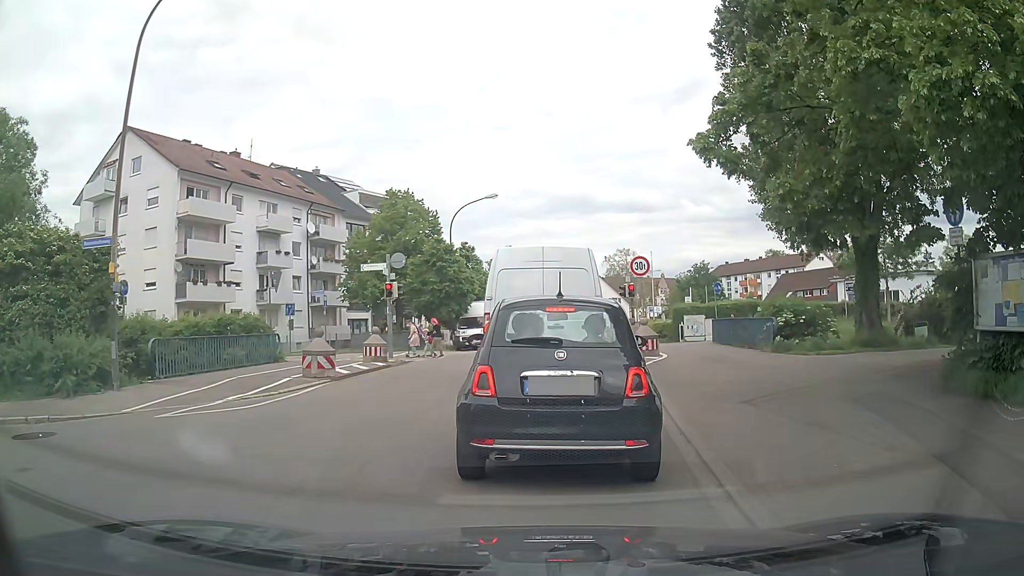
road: tertiary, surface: asphalt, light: Day
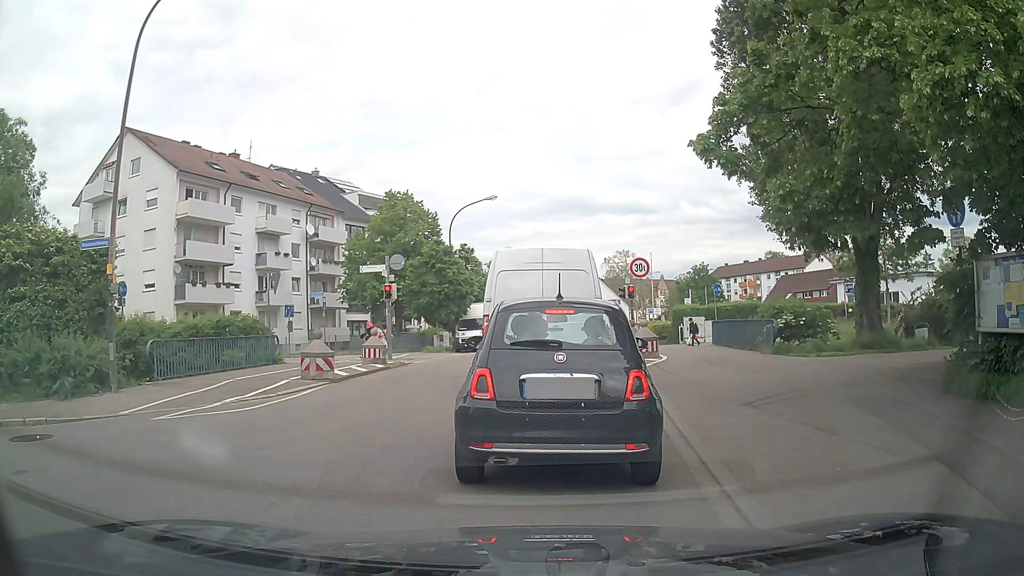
(0.0, +0.2) m; 0°
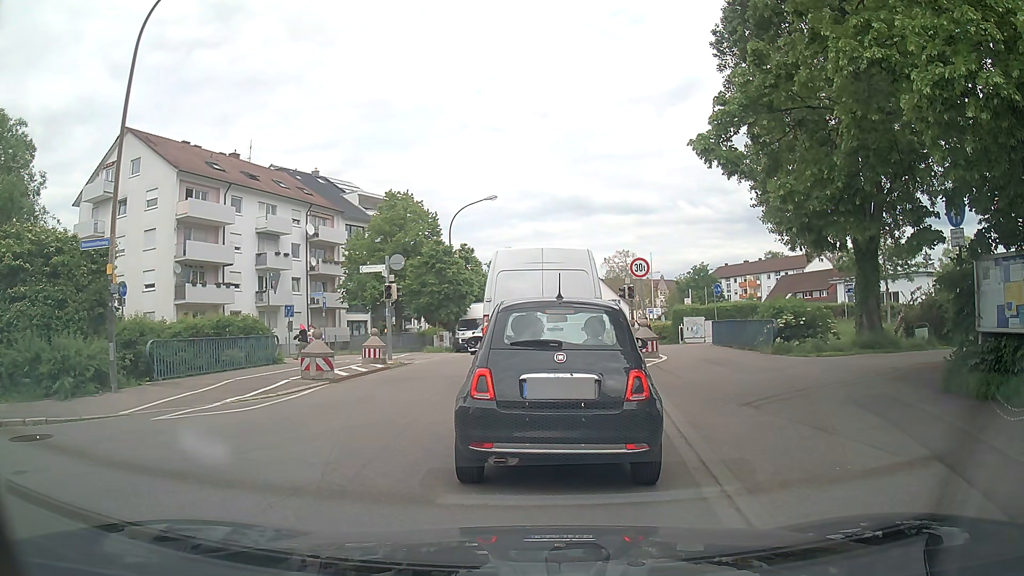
(0.0, 0.0) m; 0°
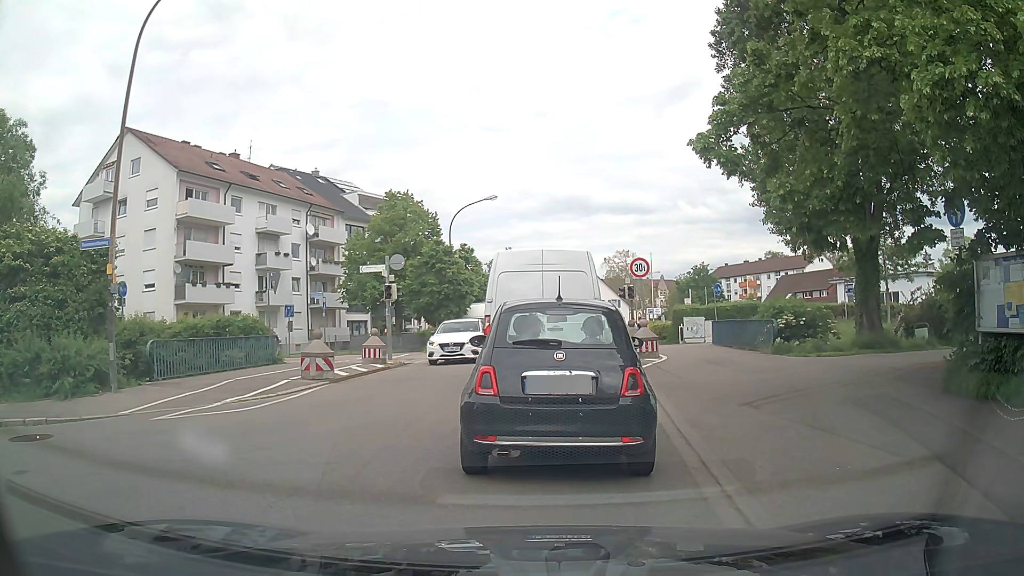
(0.0, 0.0) m; 0°
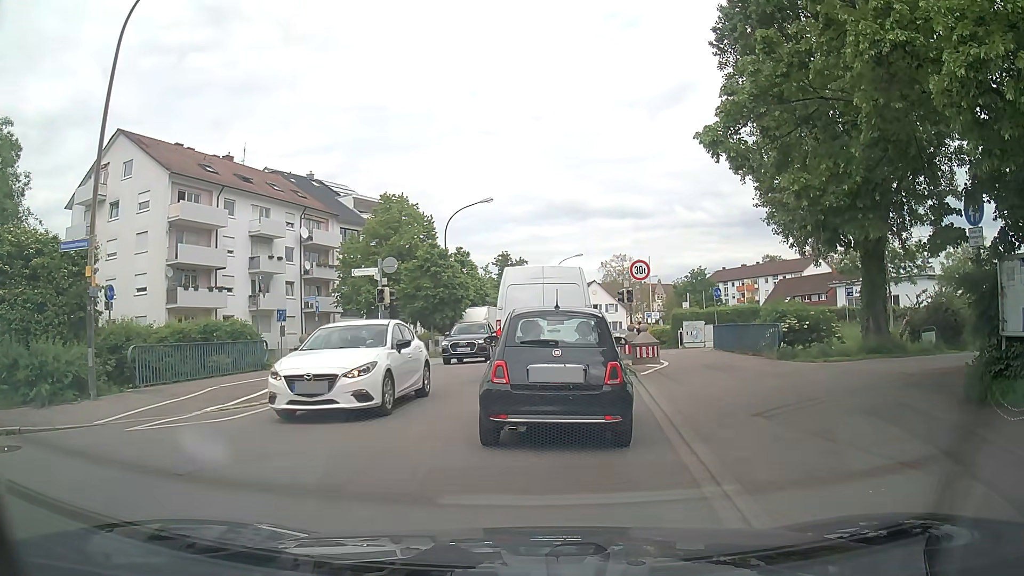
(0.0, +0.7) m; 0°
(+1, +10) (+3, +20) (+5, +30) (+7, +39) (+10, +49) (+13, +58) (+17, +68) (+21, +77) (+26, +85) (+31, +94) m
